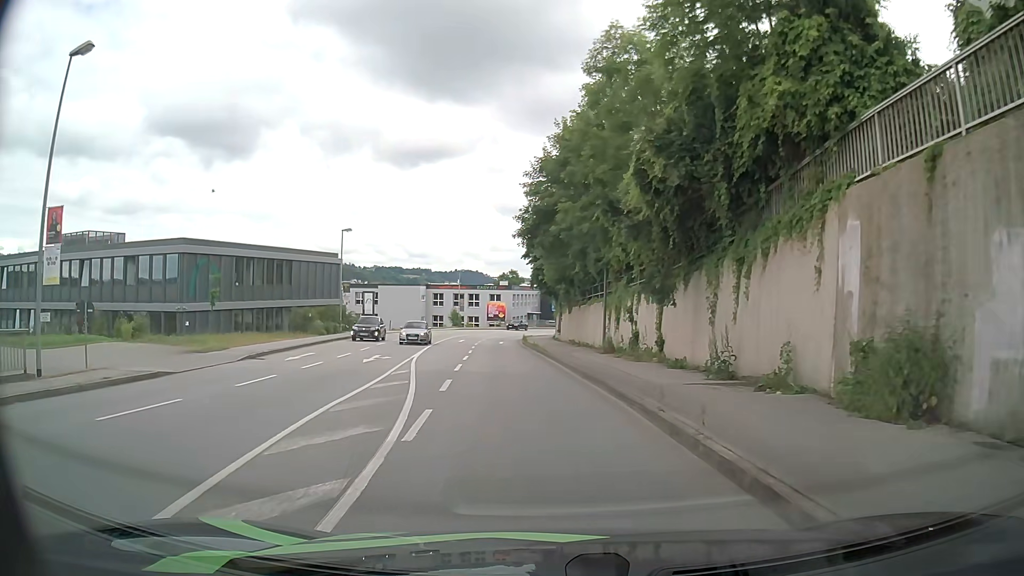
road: tertiary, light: Day
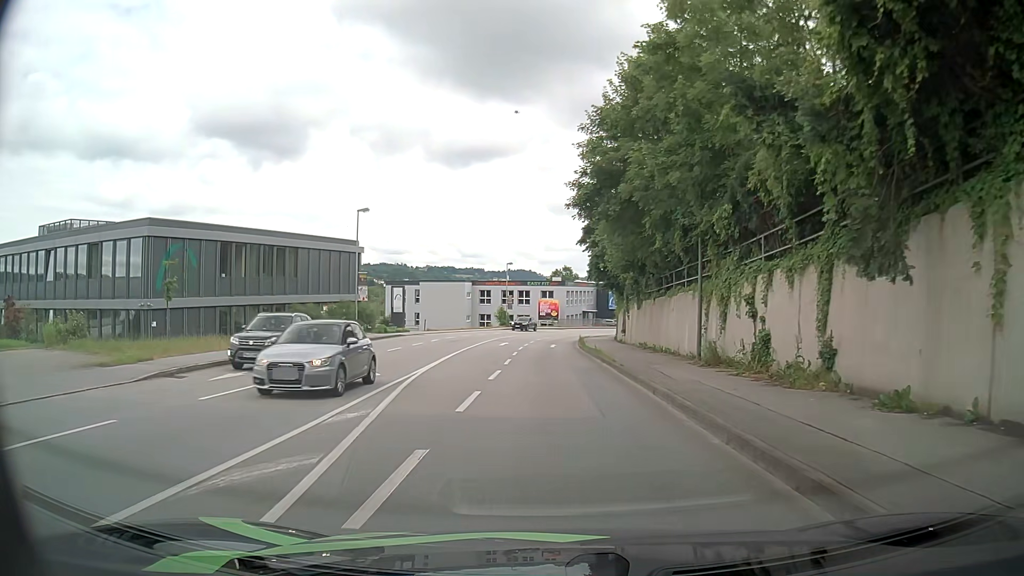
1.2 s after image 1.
(-0.4, +9.6) m; -5°
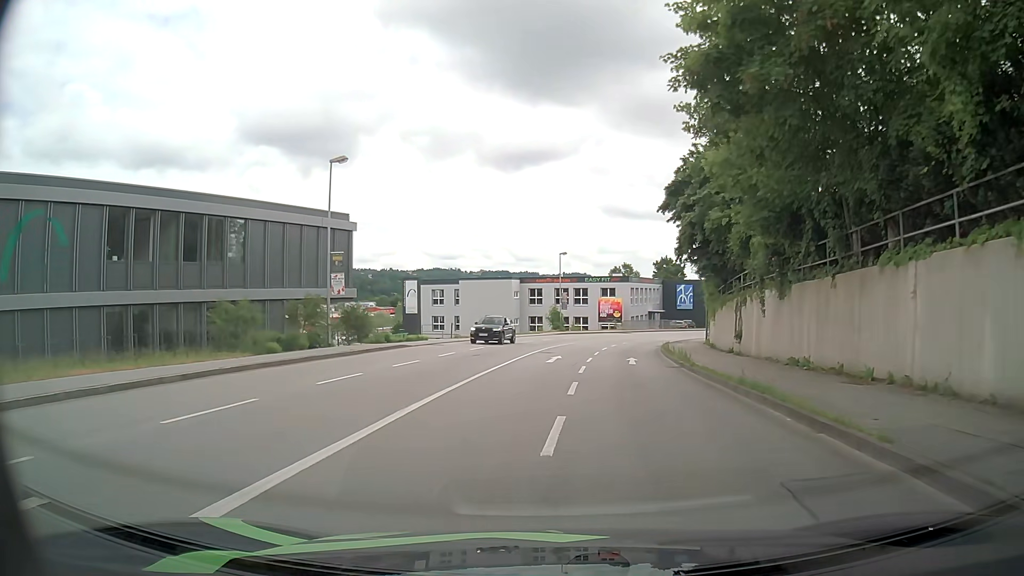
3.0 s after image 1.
(-0.6, +15.3) m; -5°
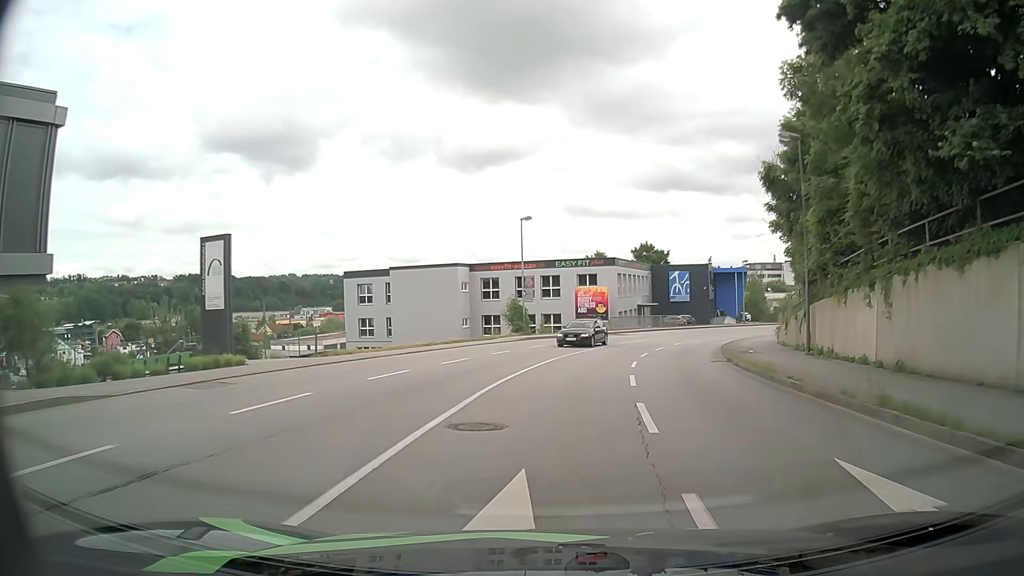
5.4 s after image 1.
(+0.4, +23.0) m; +4°
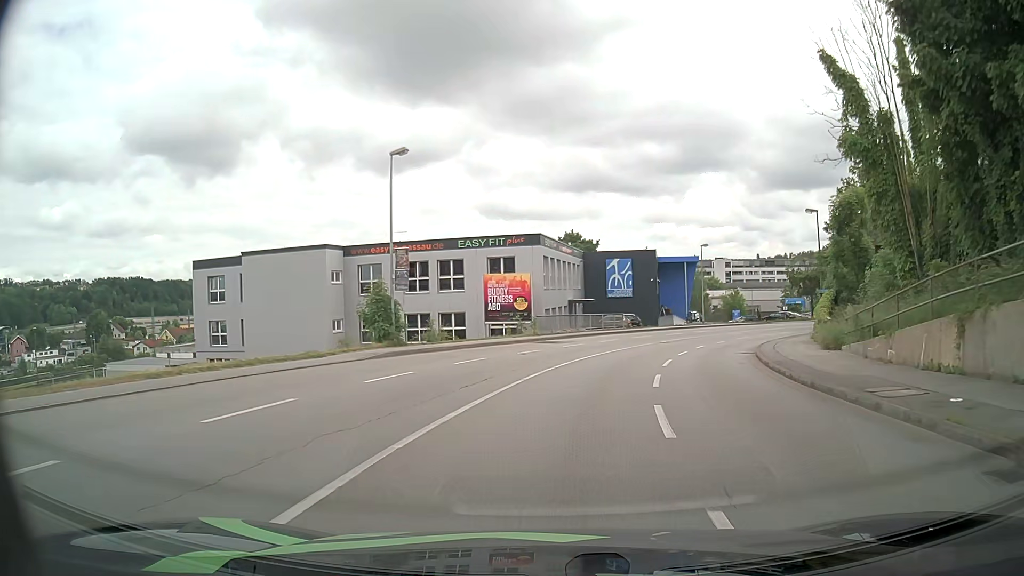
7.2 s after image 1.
(+0.8, +18.6) m; +6°
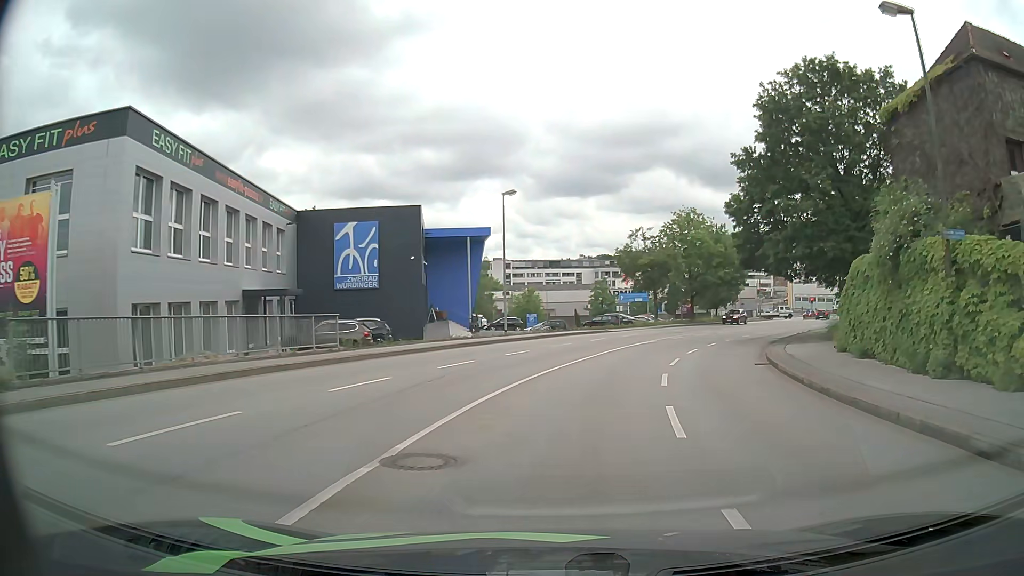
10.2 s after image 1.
(+4.8, +29.9) m; +19°
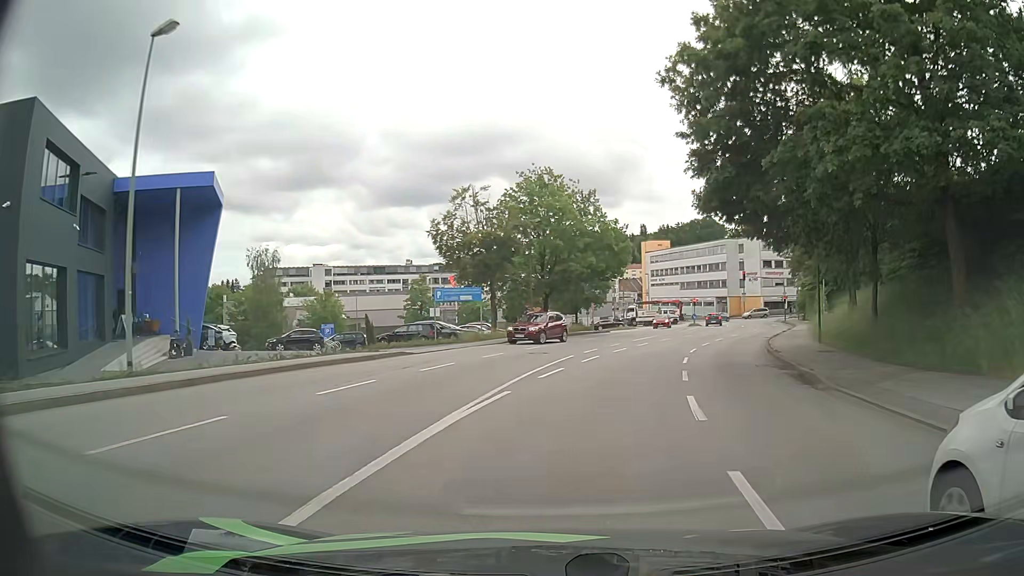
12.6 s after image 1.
(+2.9, +23.1) m; +14°
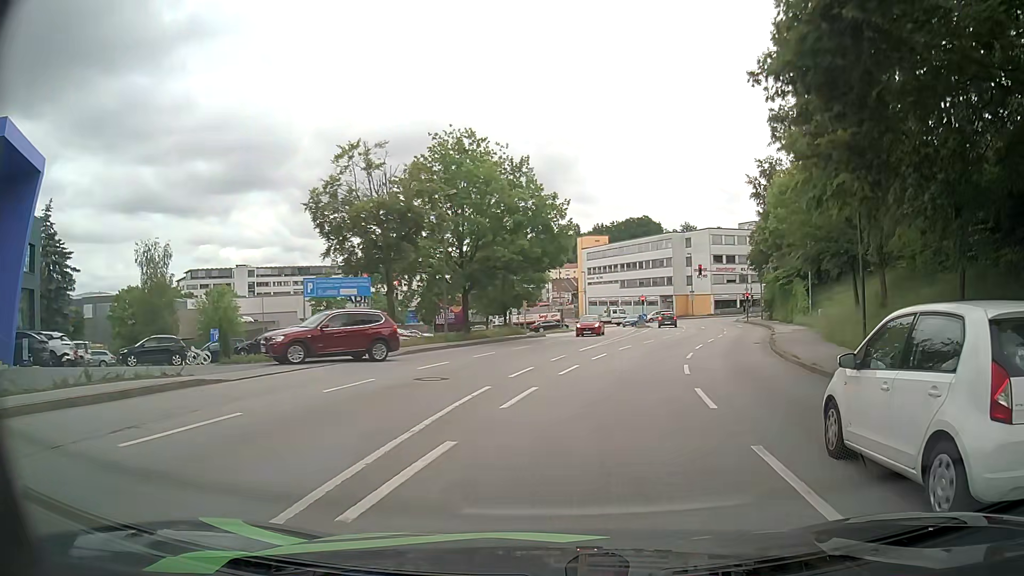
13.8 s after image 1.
(+0.5, +10.8) m; +6°
